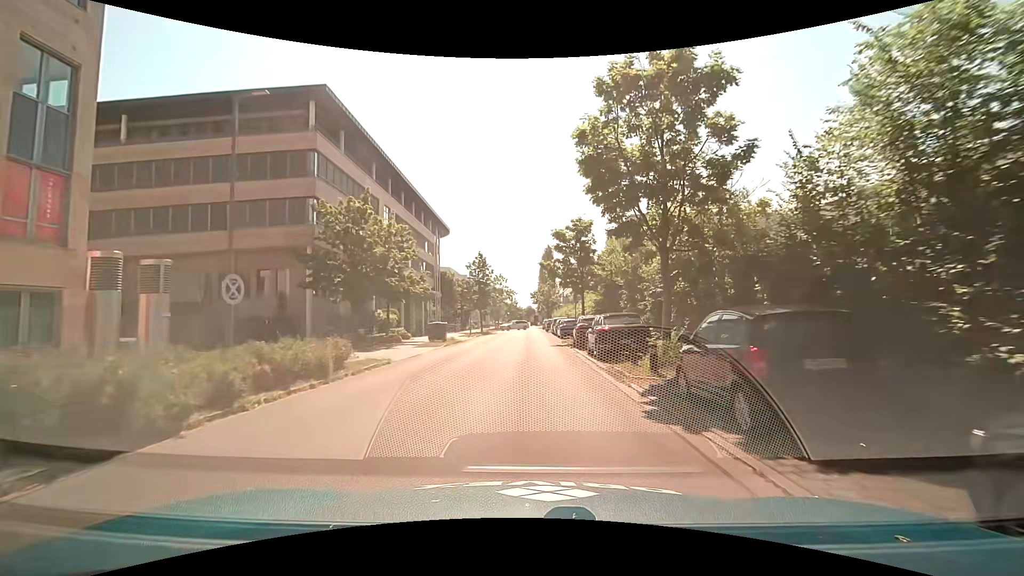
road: unclassified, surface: asphalt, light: Day
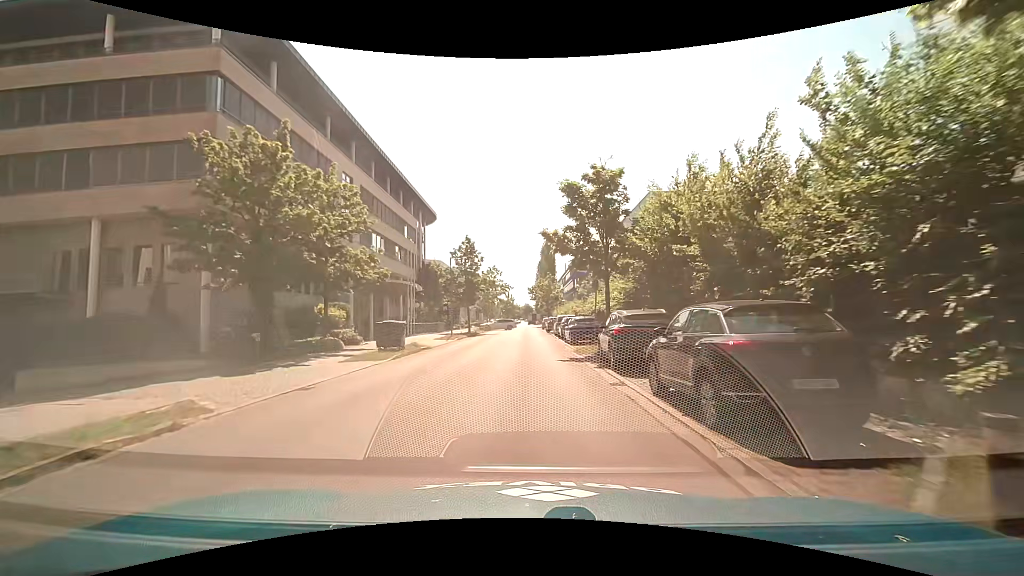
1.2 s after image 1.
(+0.1, +10.5) m; 0°
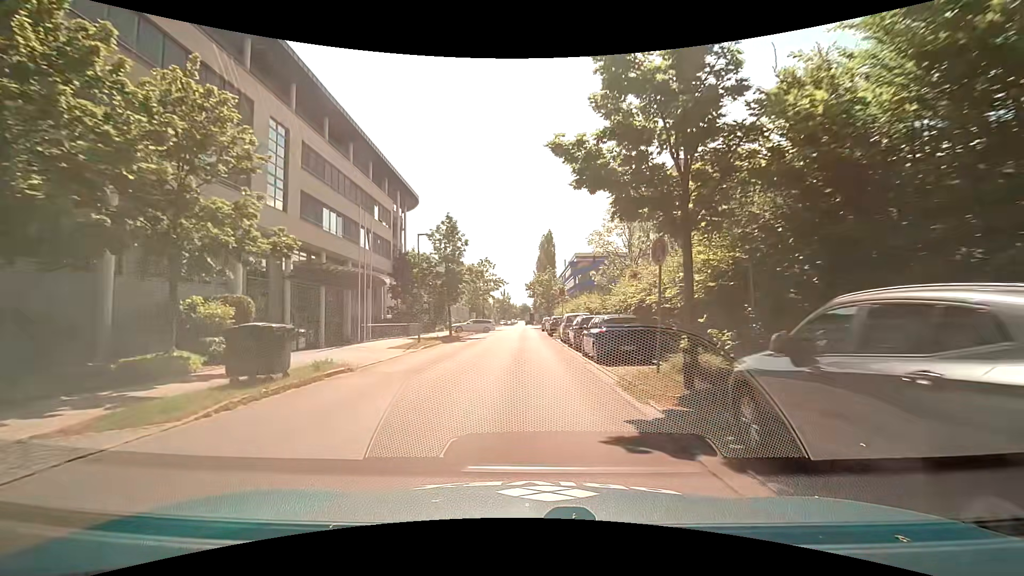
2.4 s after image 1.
(+0.2, +10.7) m; +1°
